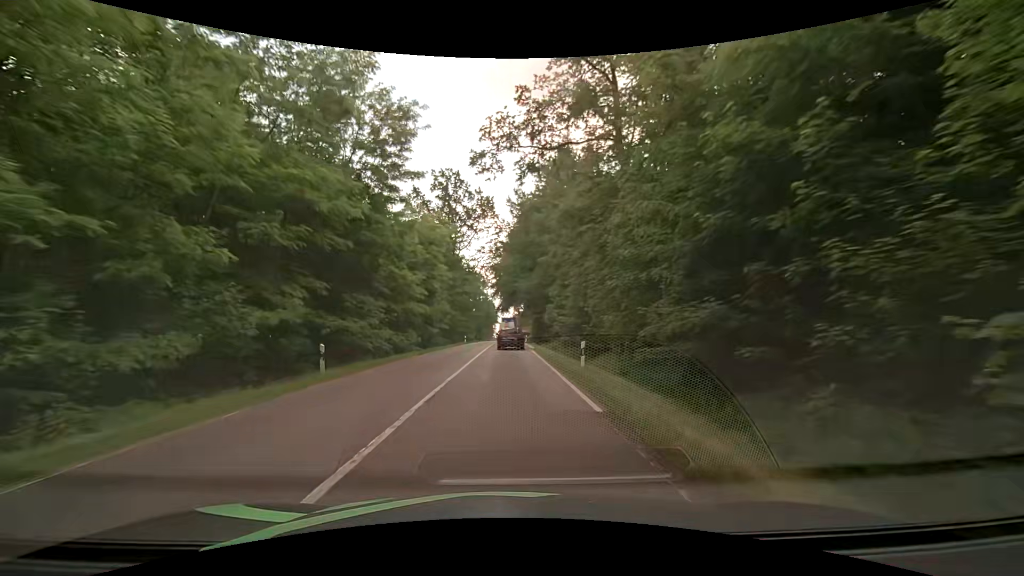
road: secondary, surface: asphalt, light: Day
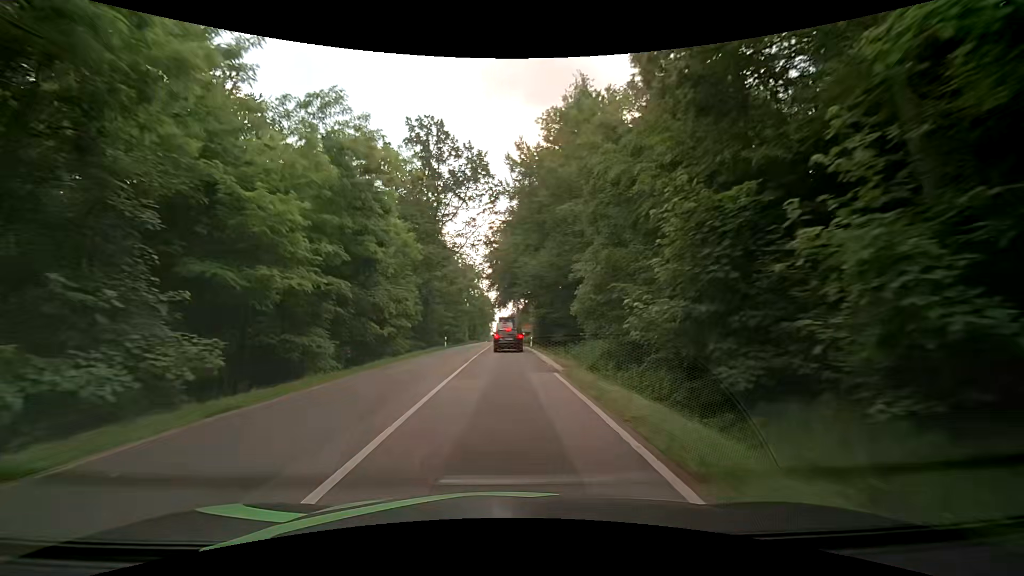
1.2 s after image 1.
(-0.1, +19.0) m; 0°
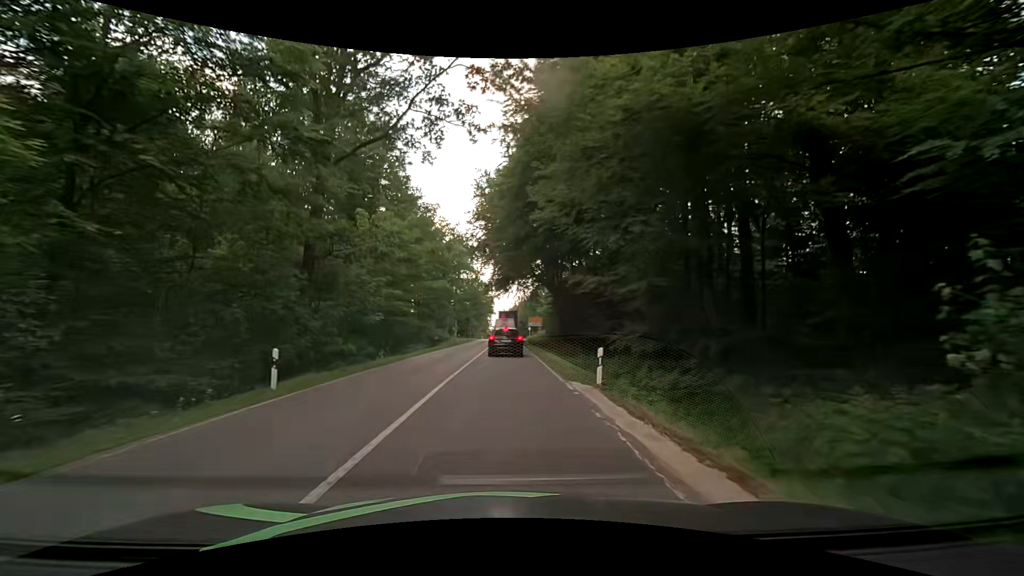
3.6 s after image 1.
(+0.3, +34.2) m; 0°
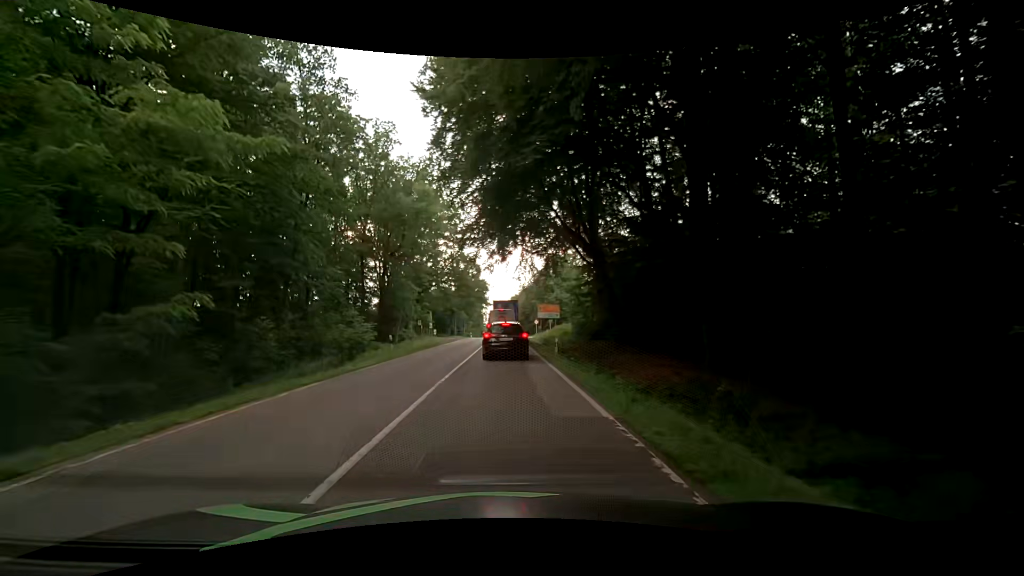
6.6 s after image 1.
(+0.1, +34.9) m; 0°
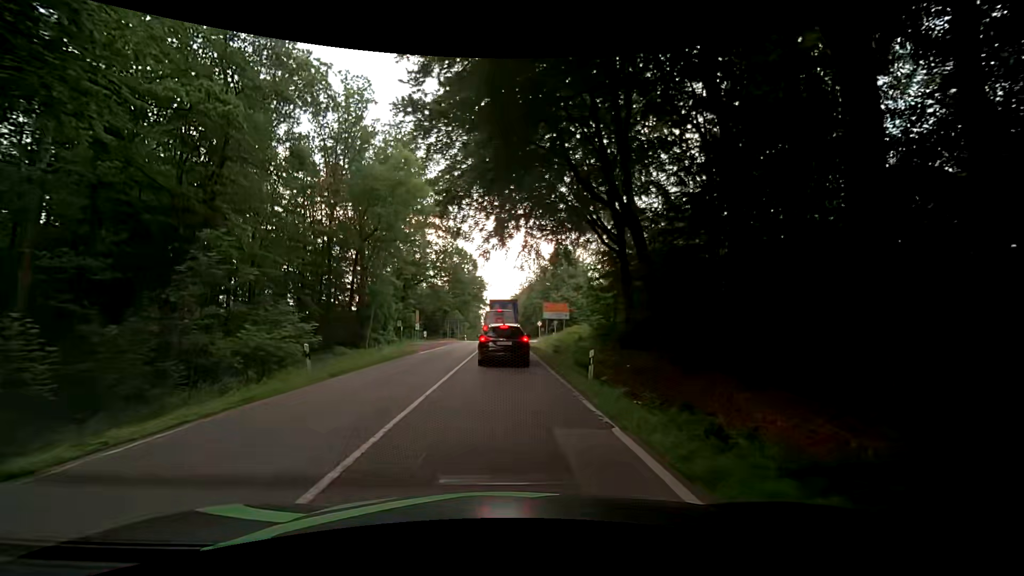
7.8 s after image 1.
(0.0, +10.5) m; -1°
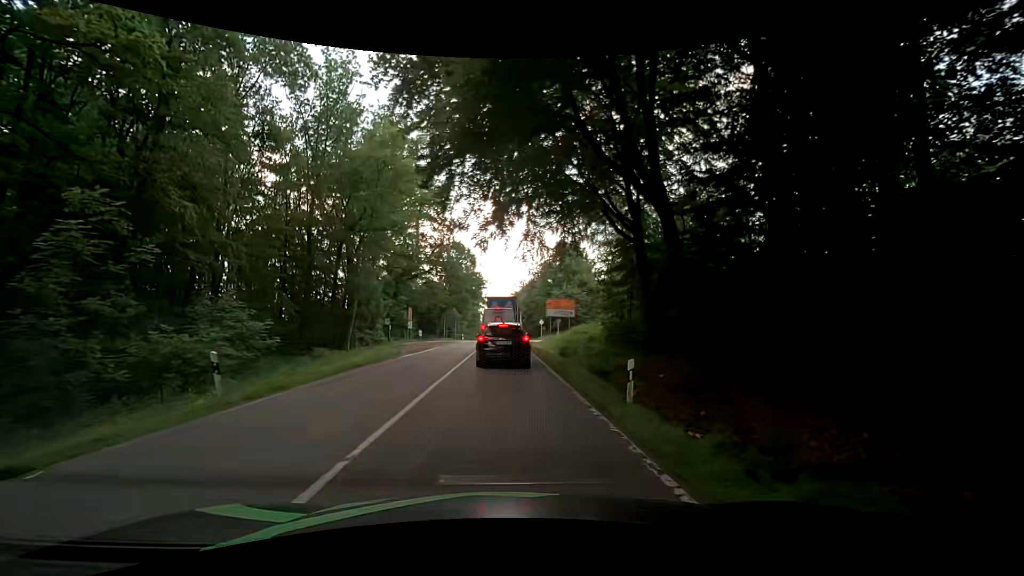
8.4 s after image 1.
(+0.1, +4.6) m; +1°
